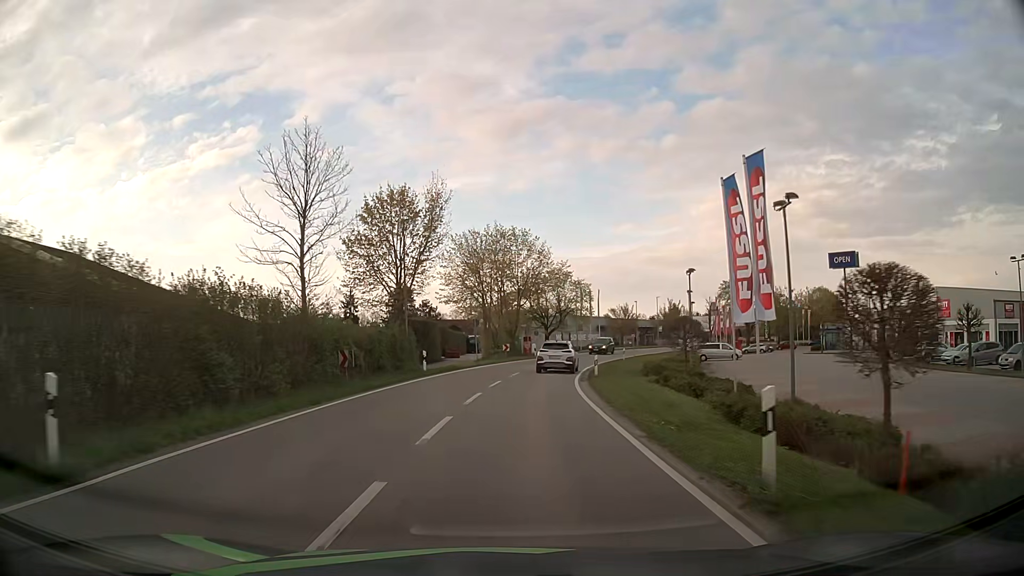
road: tertiary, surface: asphalt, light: Day
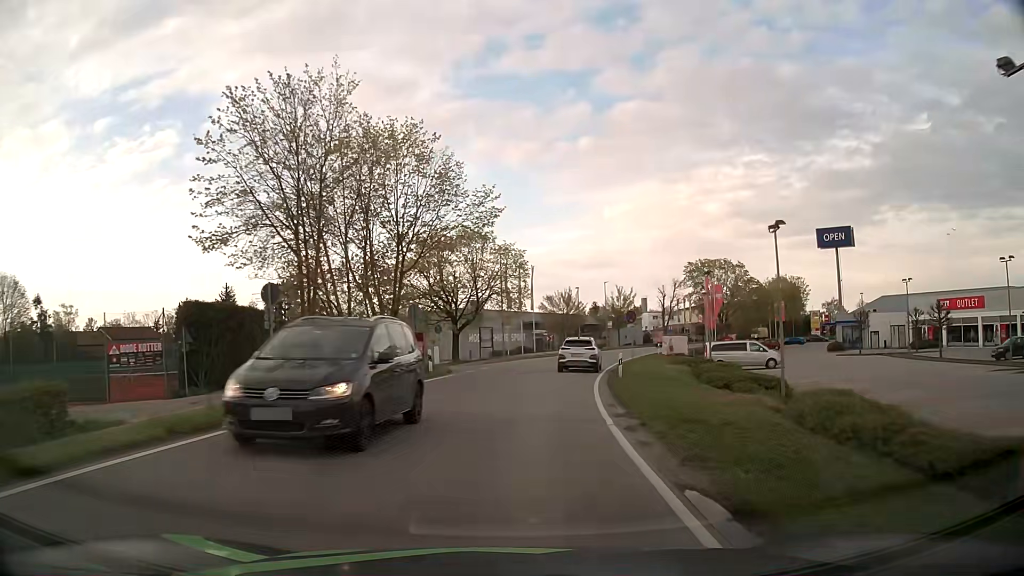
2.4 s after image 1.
(+1.6, +30.0) m; +7°
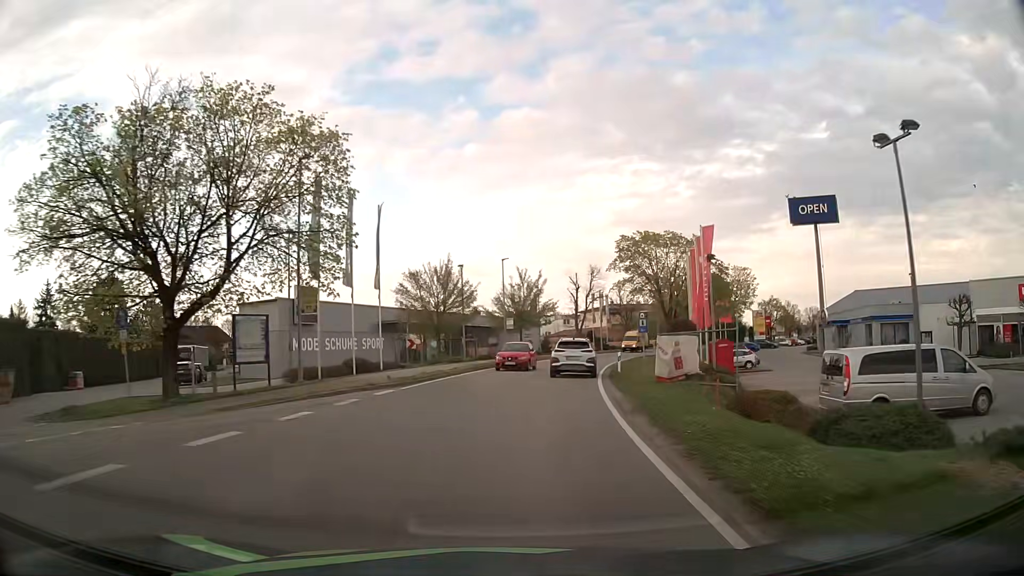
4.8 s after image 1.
(+2.6, +29.8) m; +11°
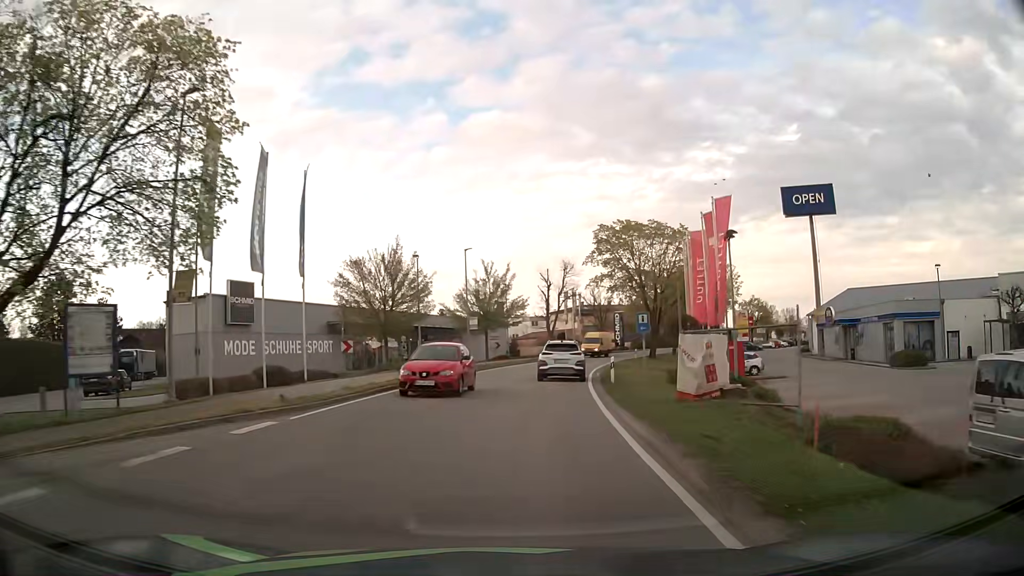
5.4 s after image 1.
(+0.2, +7.5) m; +3°
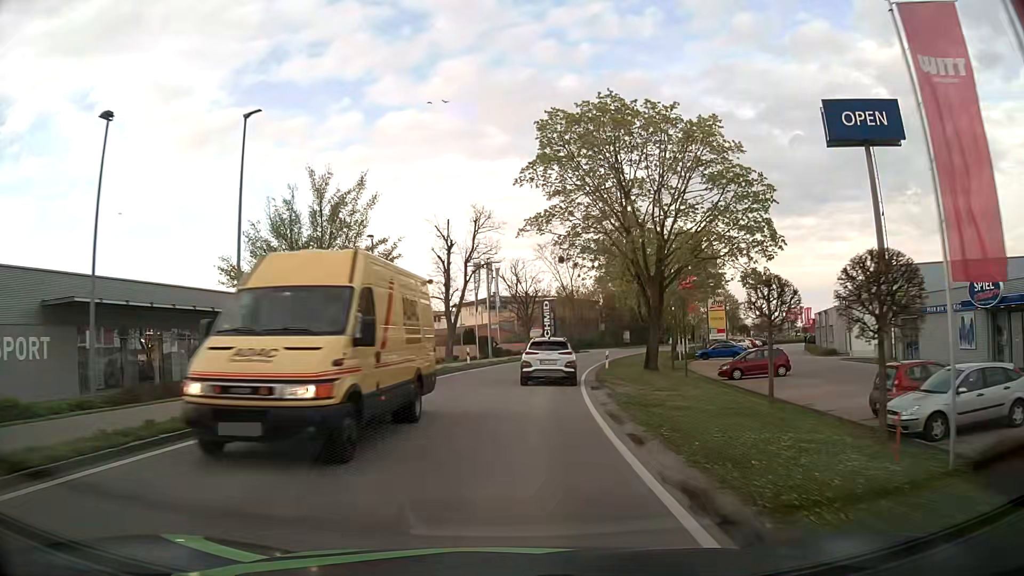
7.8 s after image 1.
(+2.0, +29.7) m; +7°
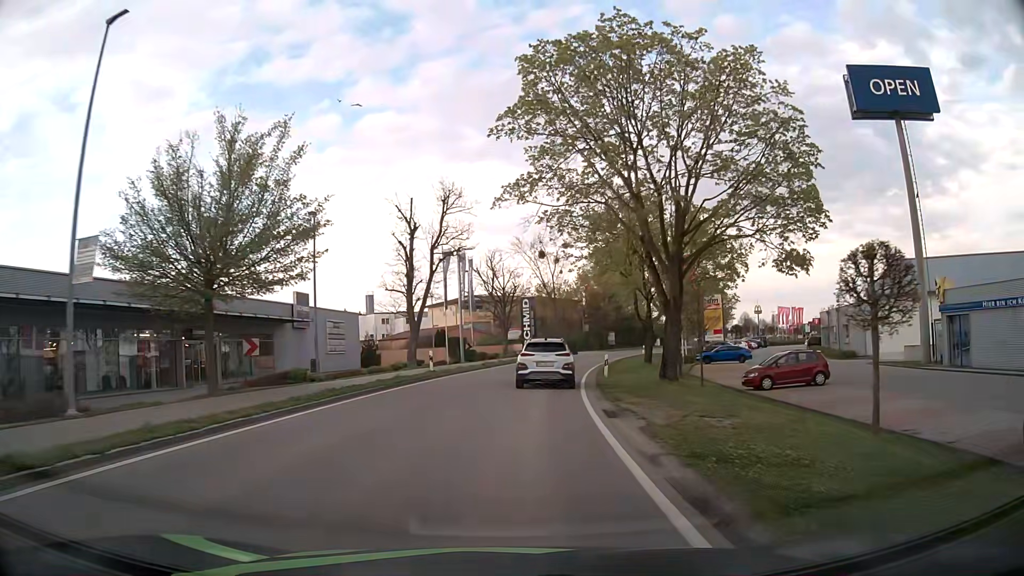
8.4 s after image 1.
(+0.2, +7.4) m; +2°
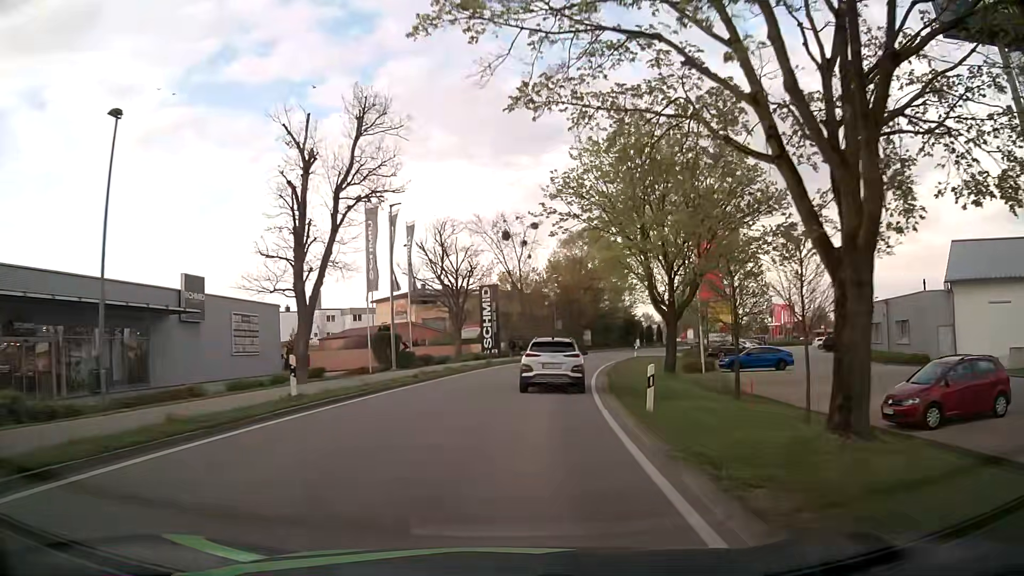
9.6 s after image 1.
(+0.4, +14.8) m; +3°
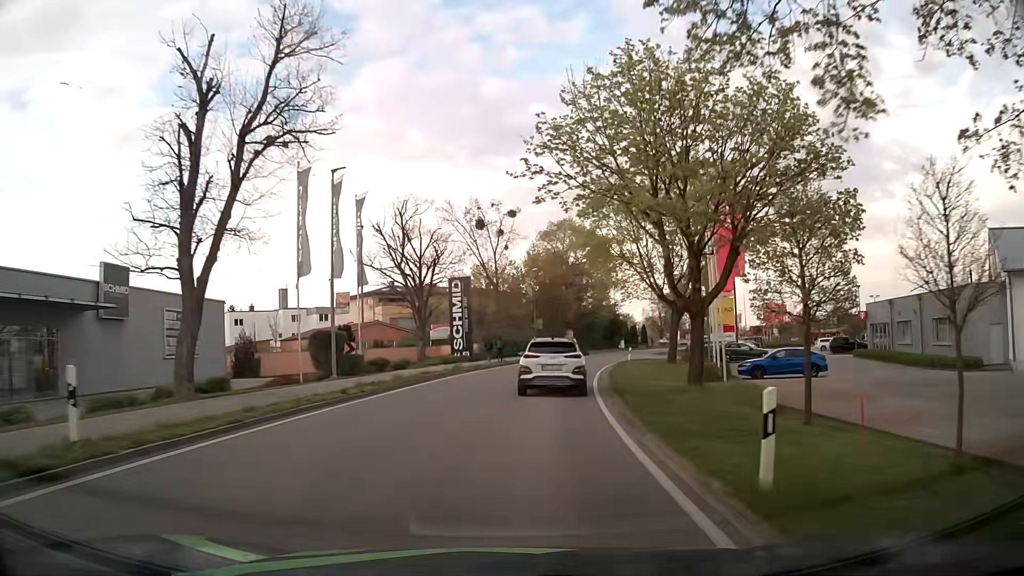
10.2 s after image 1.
(+0.1, +7.3) m; +2°
(0, +10) (+1, +20) (+2, +30) (+4, +40) (+6, +49) (+9, +59) (+12, +69) (+16, +78) (+21, +87) (+26, +95) m
